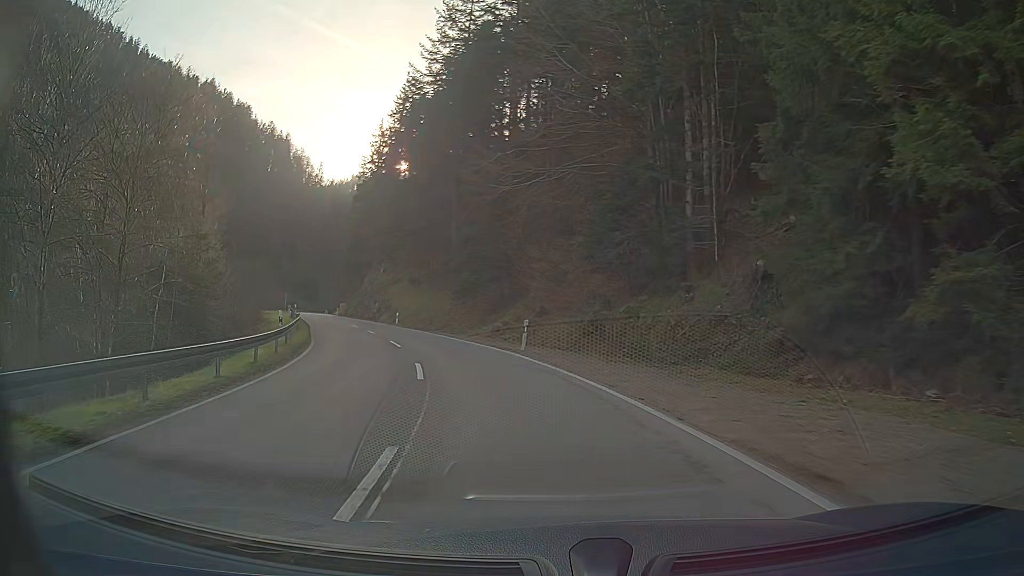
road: secondary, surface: asphalt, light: Day
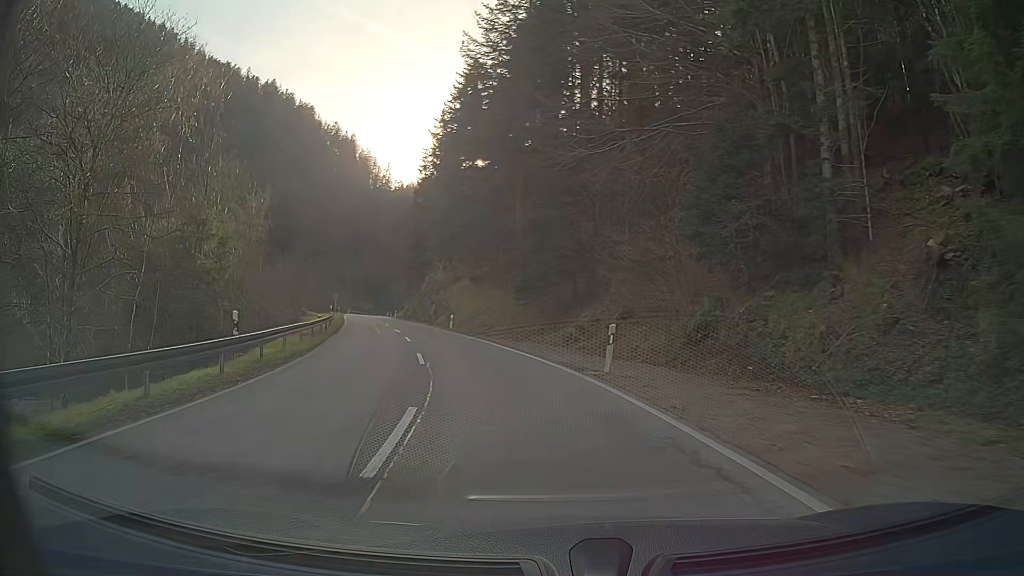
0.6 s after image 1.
(-0.5, +8.6) m; -6°
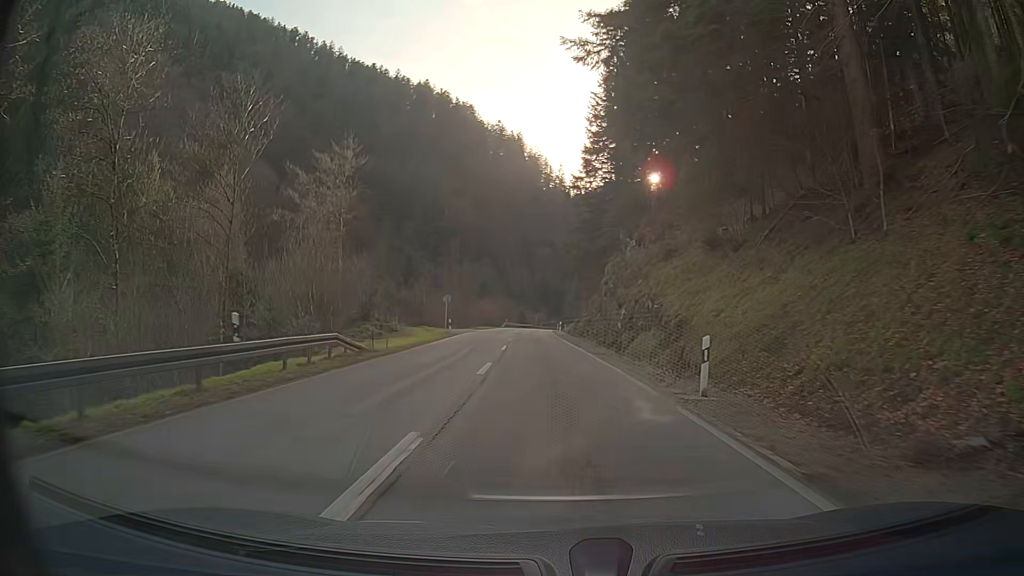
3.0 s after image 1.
(-5.5, +36.2) m; -14°
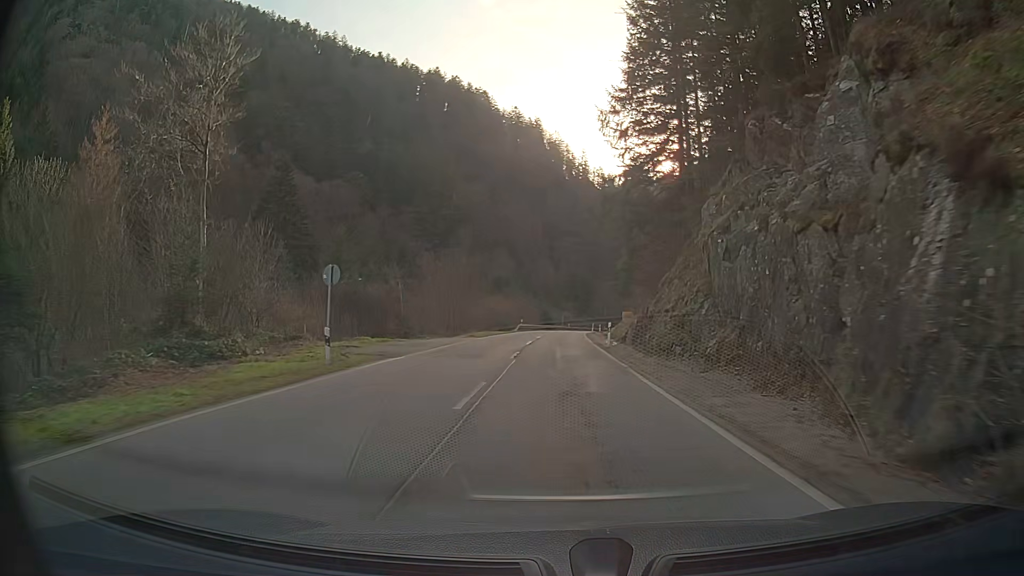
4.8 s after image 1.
(-0.7, +29.8) m; -2°
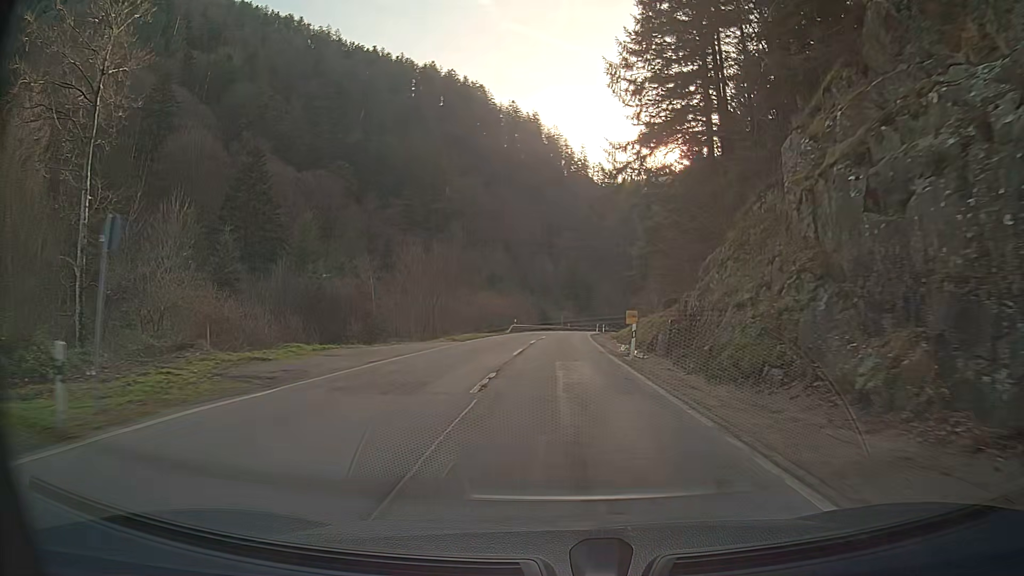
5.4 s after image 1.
(0.0, +10.2) m; 0°
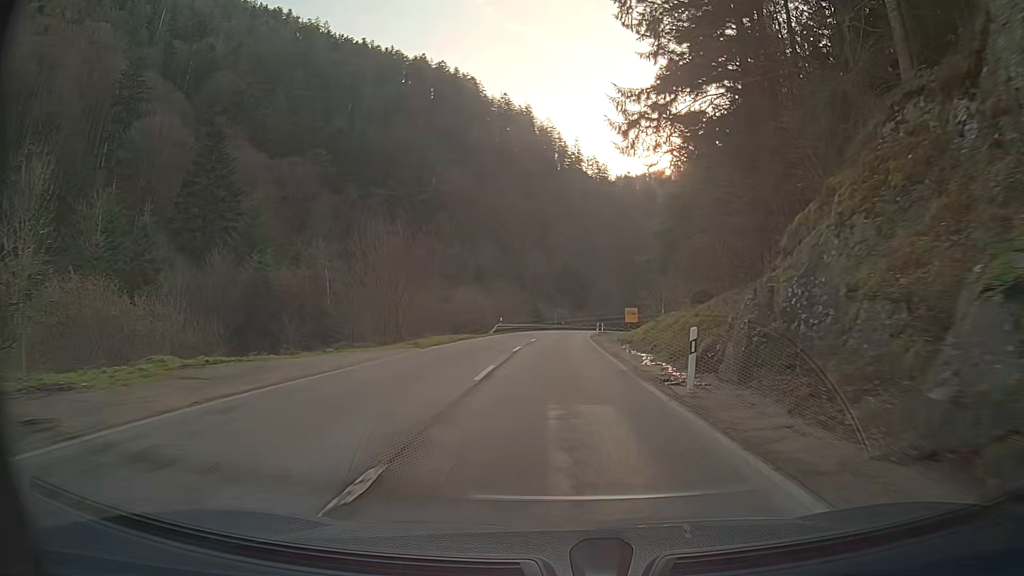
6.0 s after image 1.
(+0.1, +10.1) m; +1°
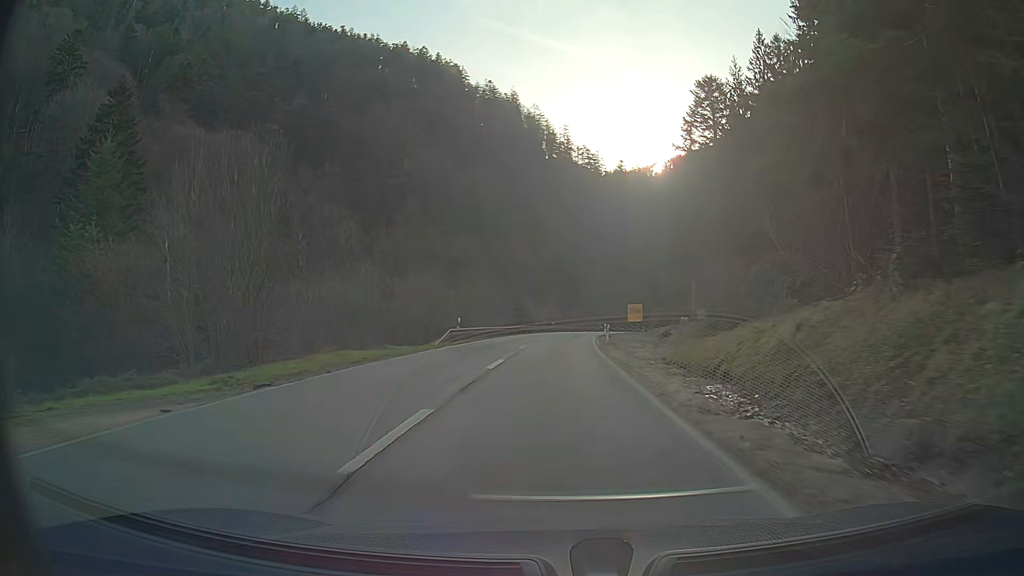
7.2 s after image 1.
(+0.2, +20.0) m; +1°
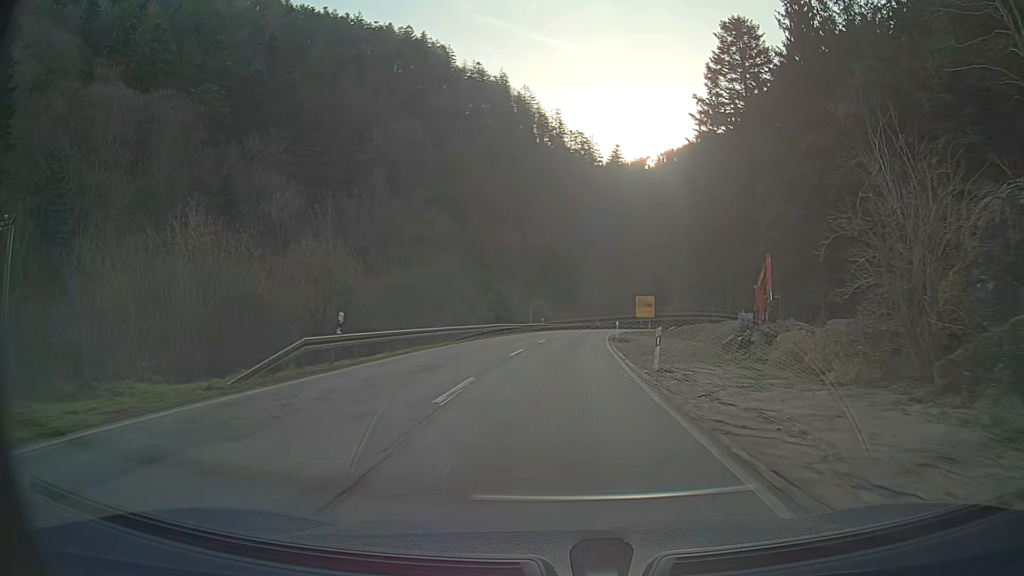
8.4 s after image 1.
(+0.2, +19.9) m; +1°
(0, +10) (0, +20) (+1, +30) (+1, +40) (+2, +50) (+3, +60) (+5, +70) (+6, +80) (+8, +89) (+11, +99) m
